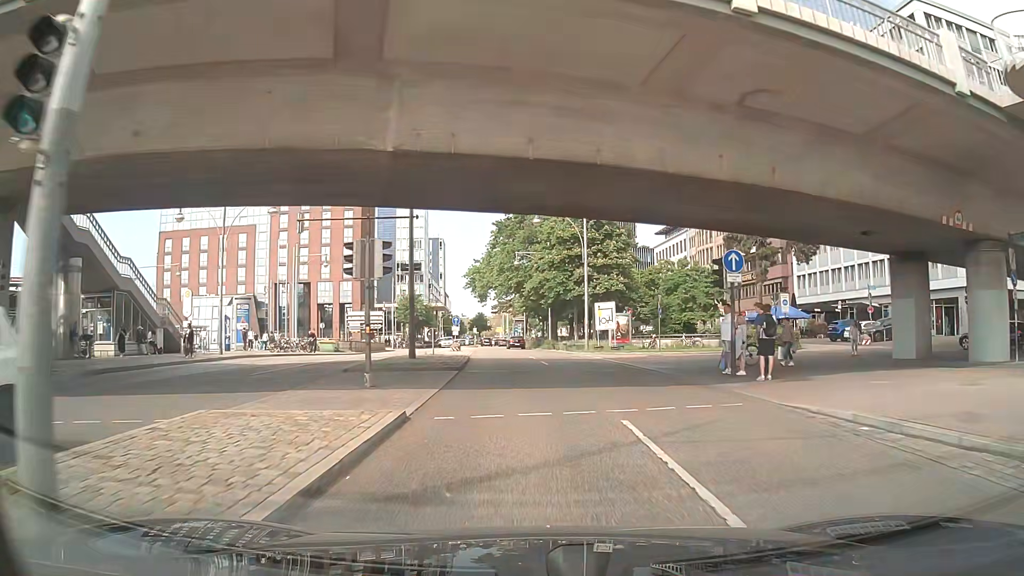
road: primary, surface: asphalt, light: Day
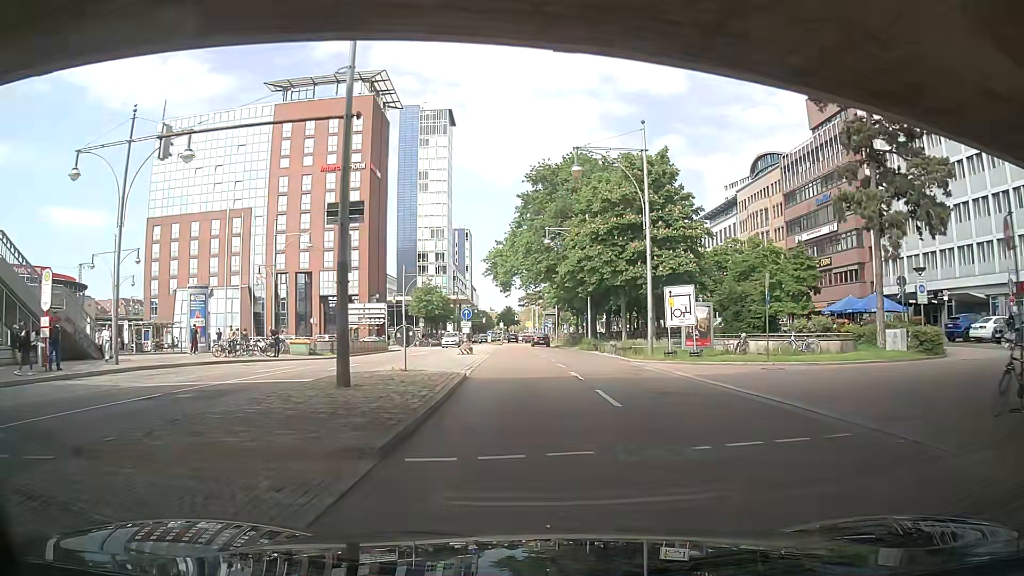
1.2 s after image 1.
(-0.3, +13.3) m; -1°
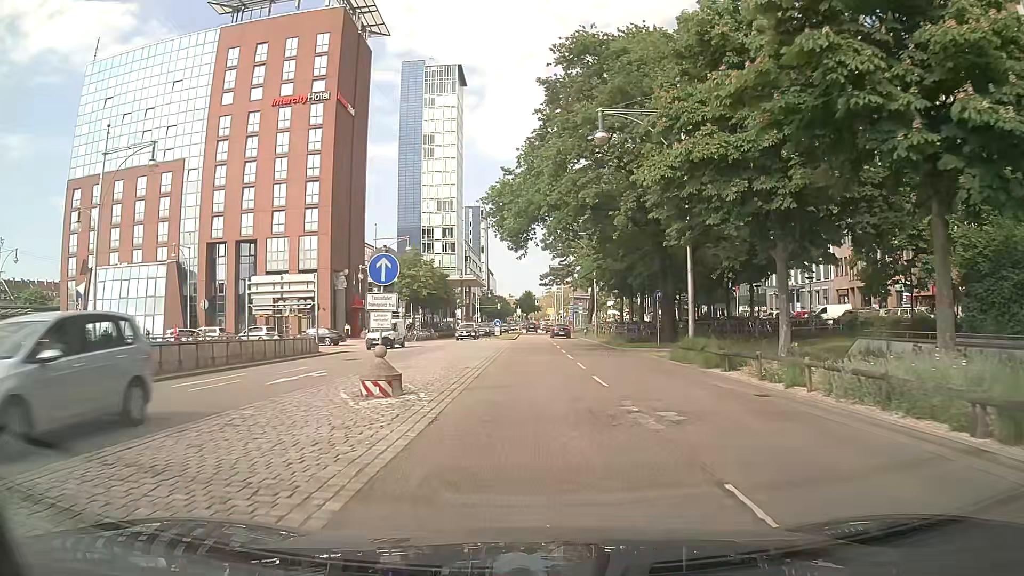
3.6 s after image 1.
(-1.2, +26.6) m; -3°
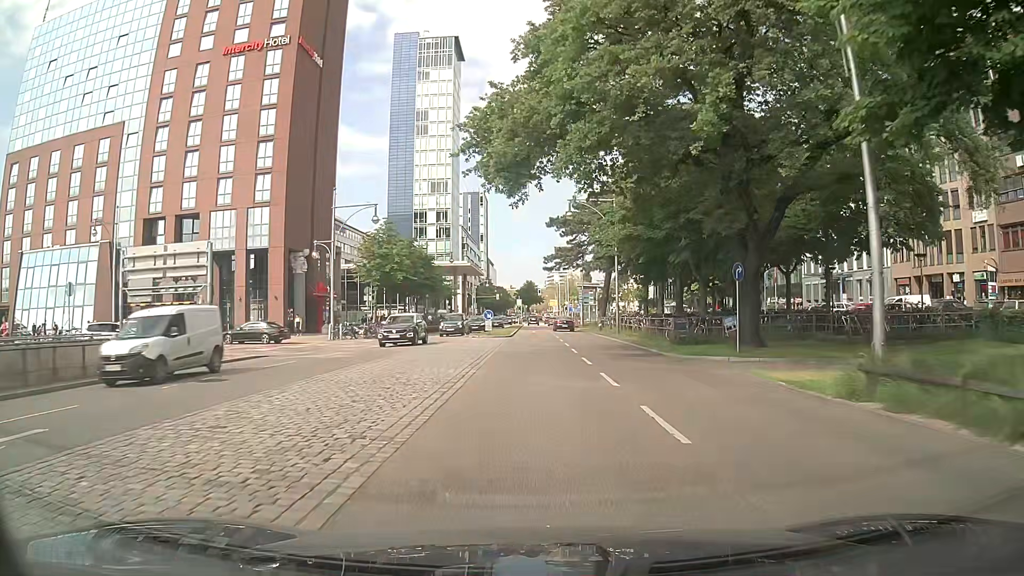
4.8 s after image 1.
(0.0, +13.5) m; 0°
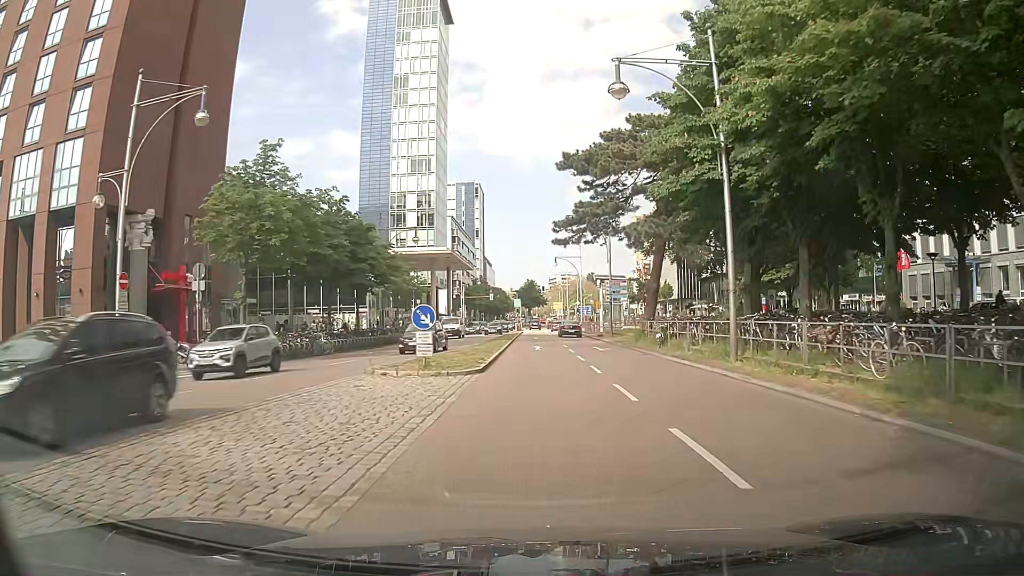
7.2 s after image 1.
(+0.2, +25.9) m; 0°
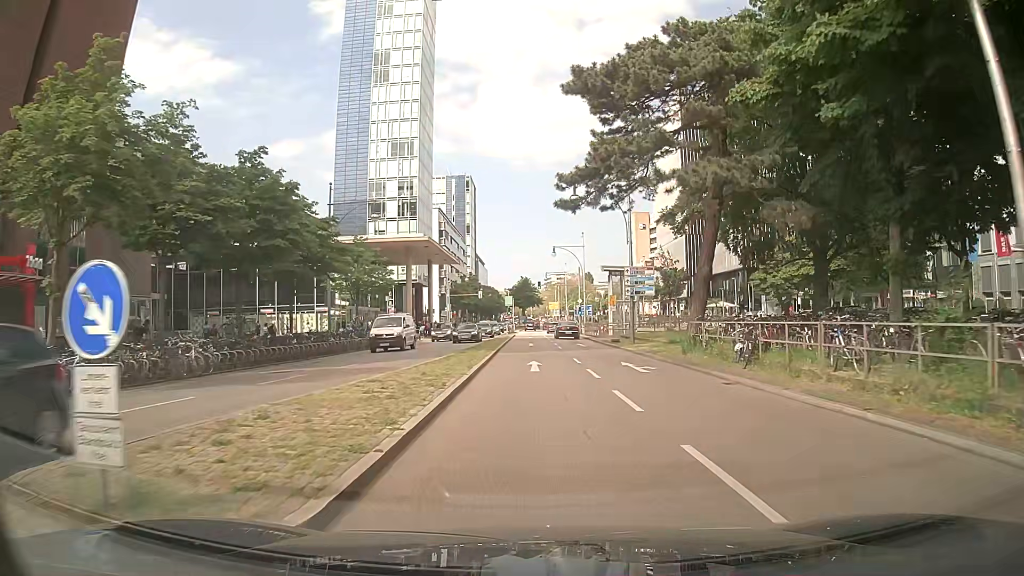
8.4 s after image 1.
(+0.1, +13.1) m; +1°
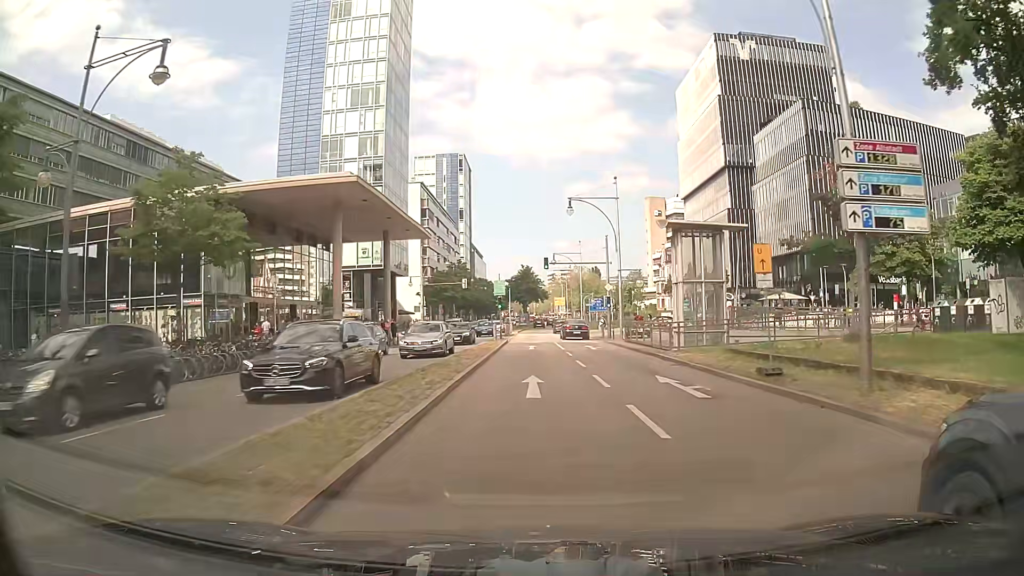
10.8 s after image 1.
(-0.1, +26.8) m; 0°
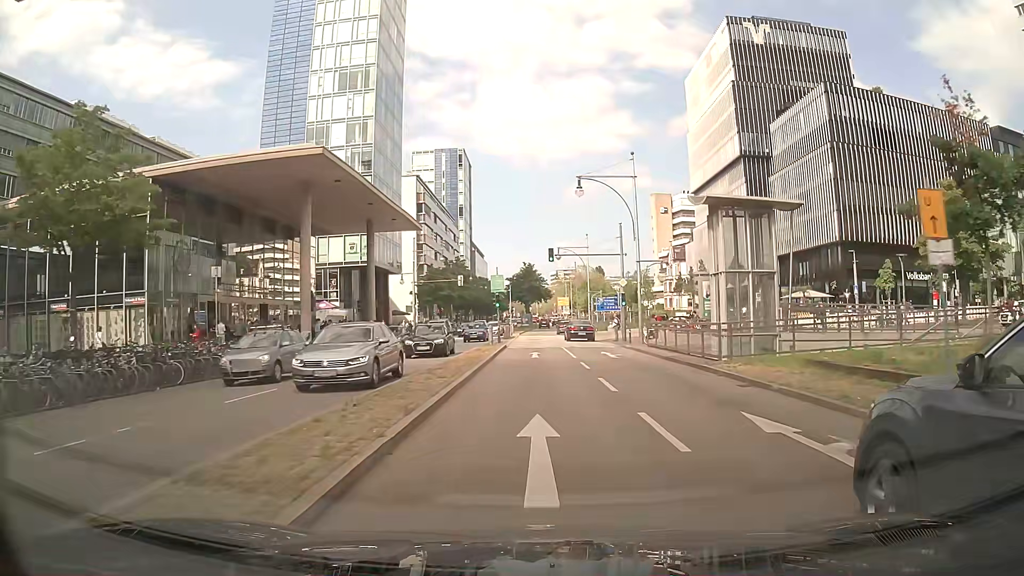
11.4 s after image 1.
(0.0, +6.8) m; 0°
(0, +10) (0, +20) (0, +30) (0, +40) (0, +50) (0, +60) (0, +70) (0, +80) (0, +90) (0, +100) m
